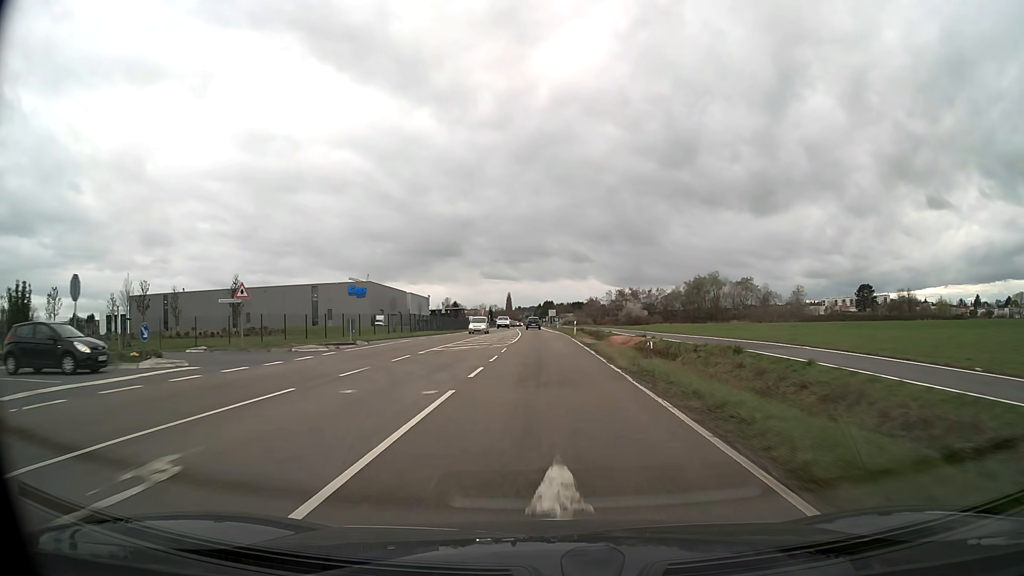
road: secondary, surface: asphalt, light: Day
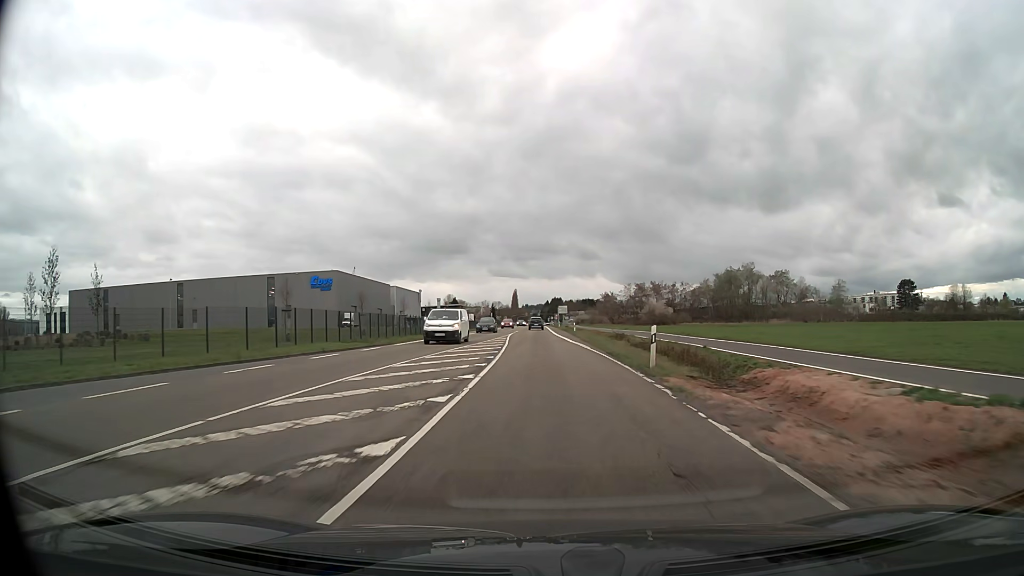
(-0.3, +34.9) m; -1°
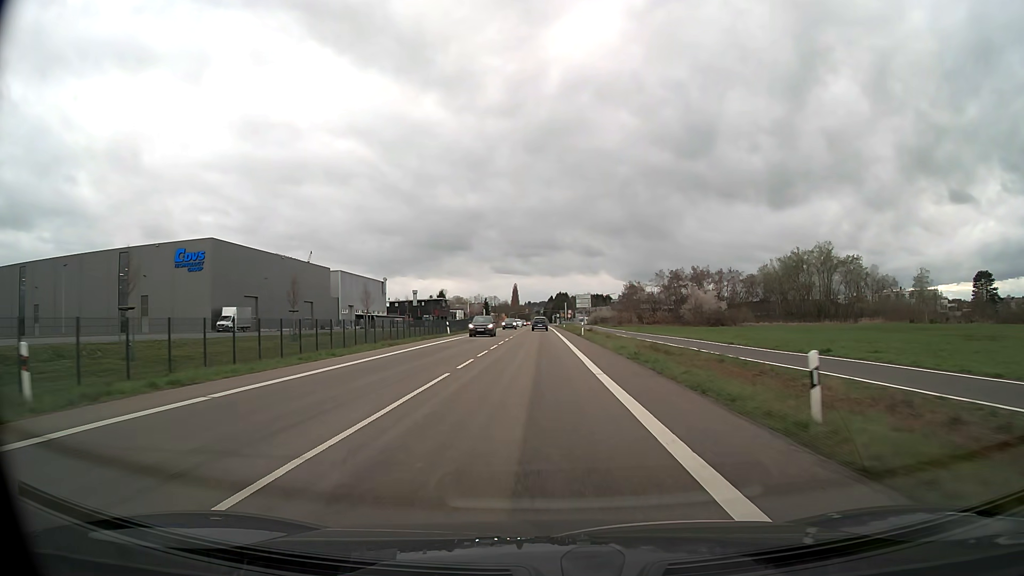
(-0.4, +58.3) m; 0°
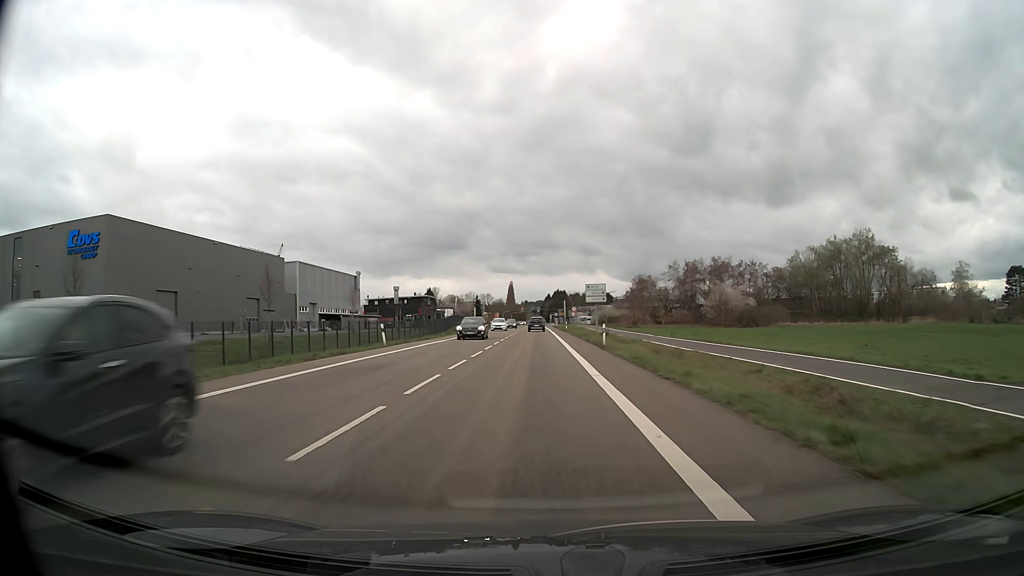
(+0.1, +23.4) m; 0°
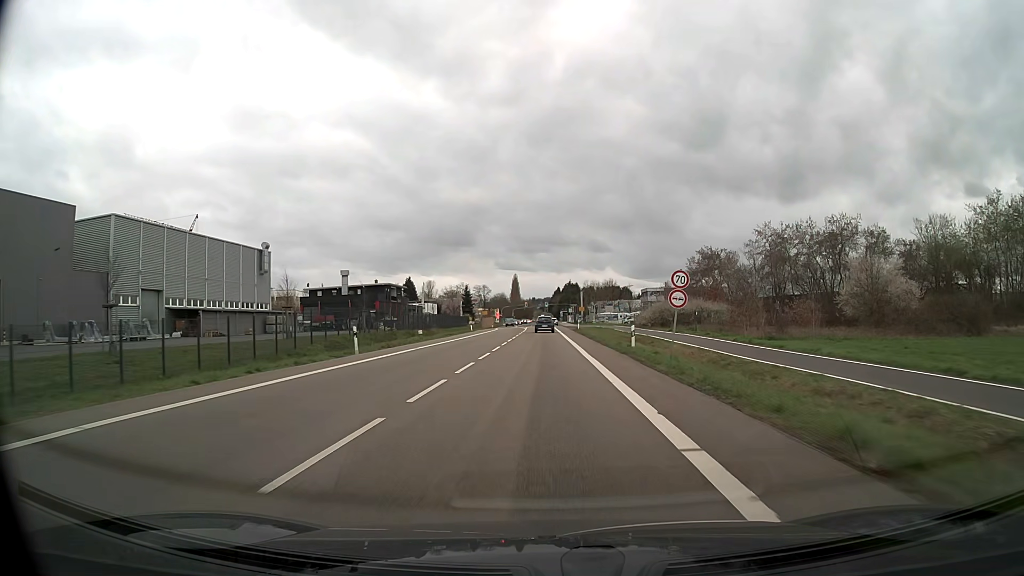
(-0.5, +58.2) m; -1°
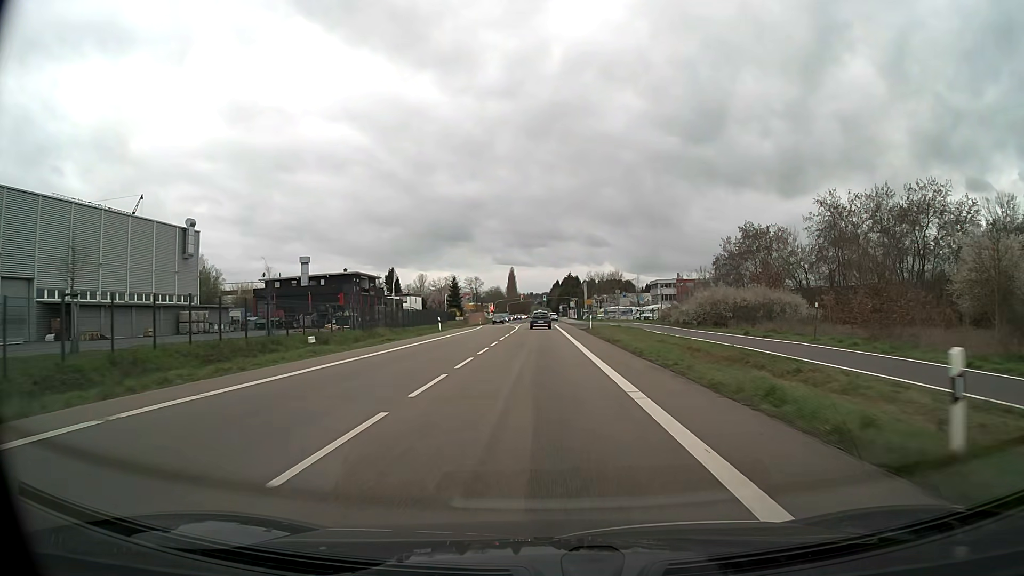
(+0.1, +22.6) m; 0°
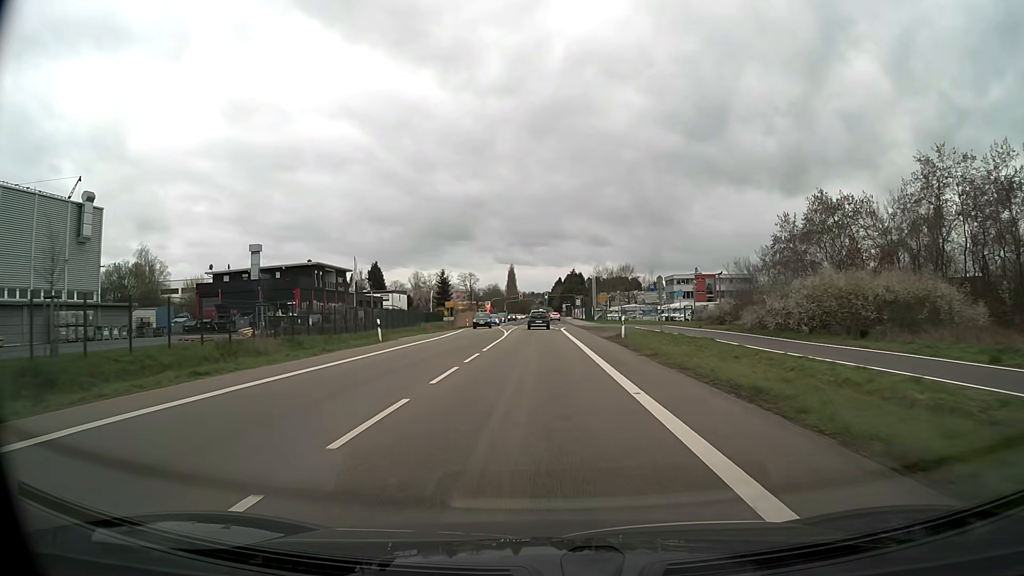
(0.0, +21.2) m; 0°
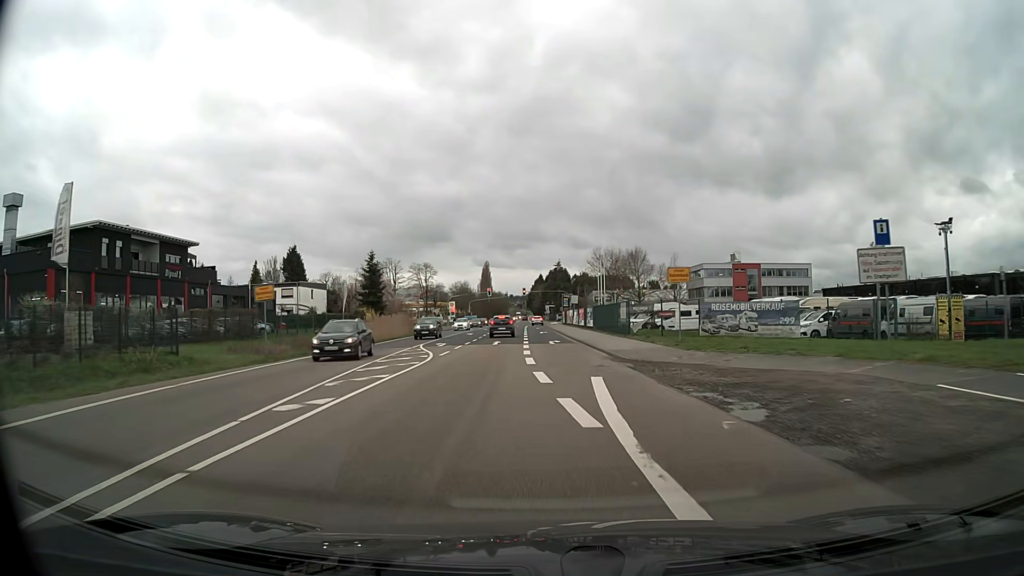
(+0.4, +48.2) m; +2°
(0, +10) (0, +20) (0, +30) (0, +40) (0, +50) (0, +60) (0, +70) (-1, +80) (-1, +90) (-1, +100) m
